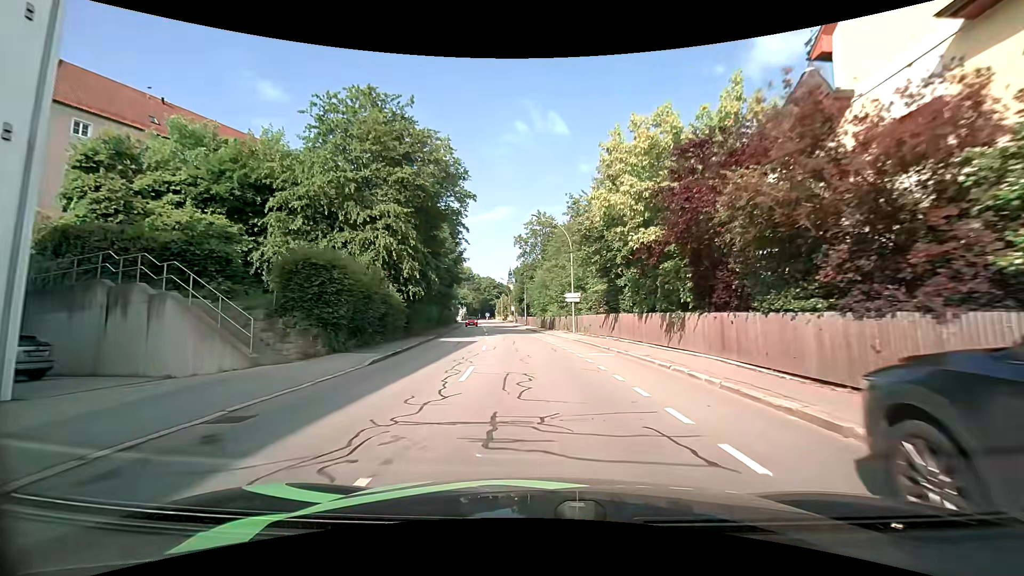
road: tertiary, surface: asphalt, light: Day
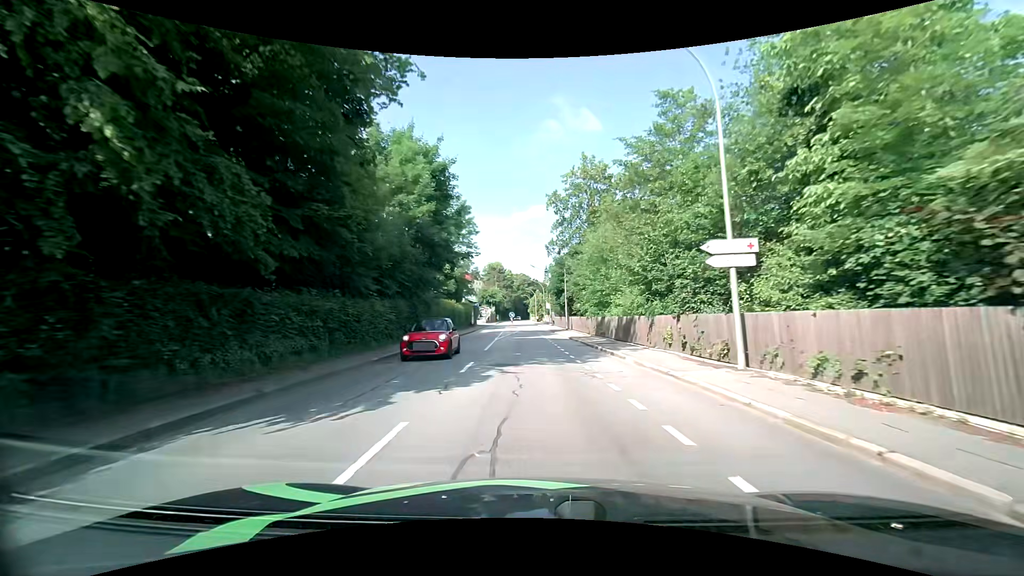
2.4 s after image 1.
(-0.7, +24.9) m; -4°
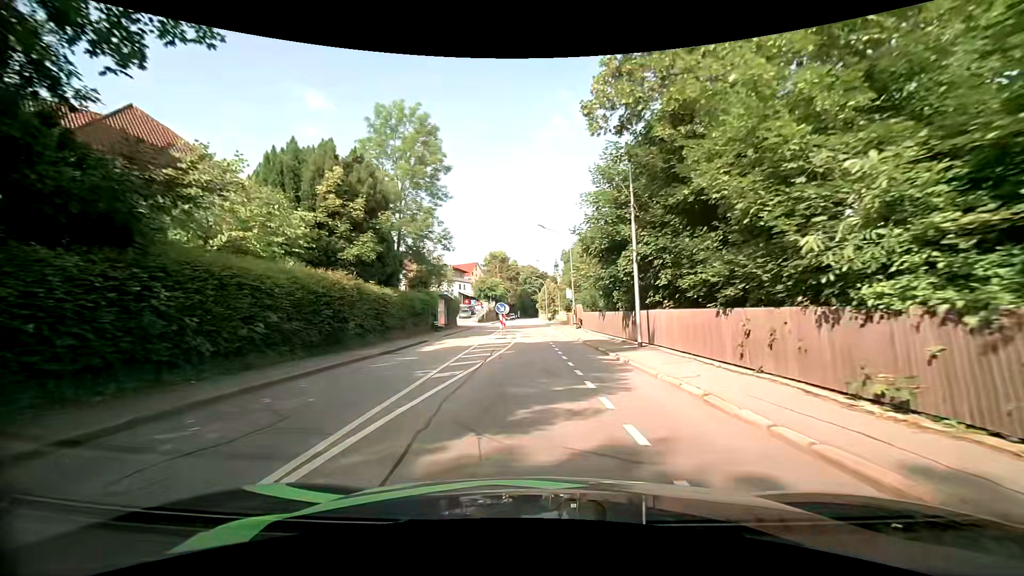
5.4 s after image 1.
(-0.7, +30.2) m; -2°
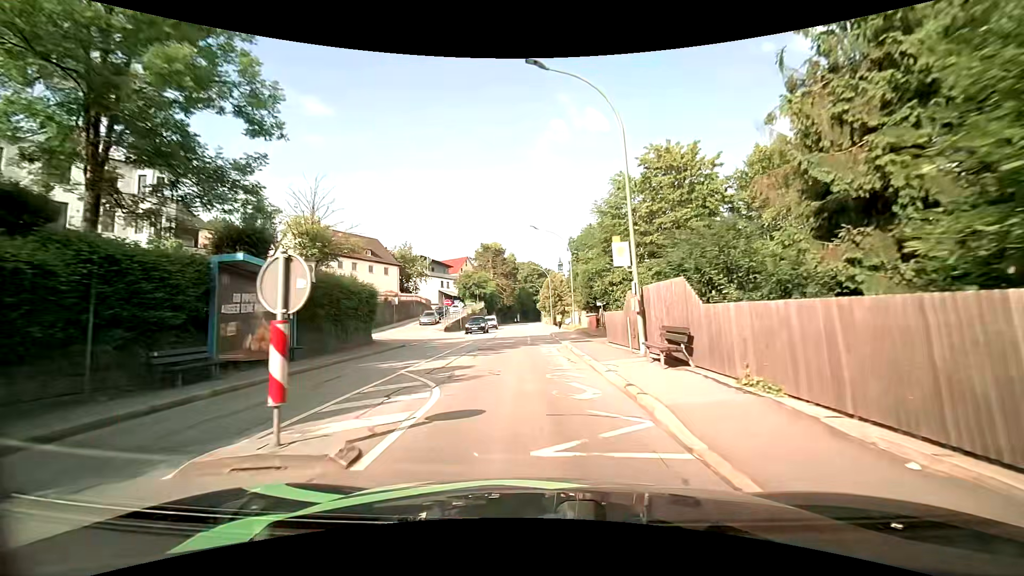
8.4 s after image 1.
(+0.5, +28.5) m; -1°
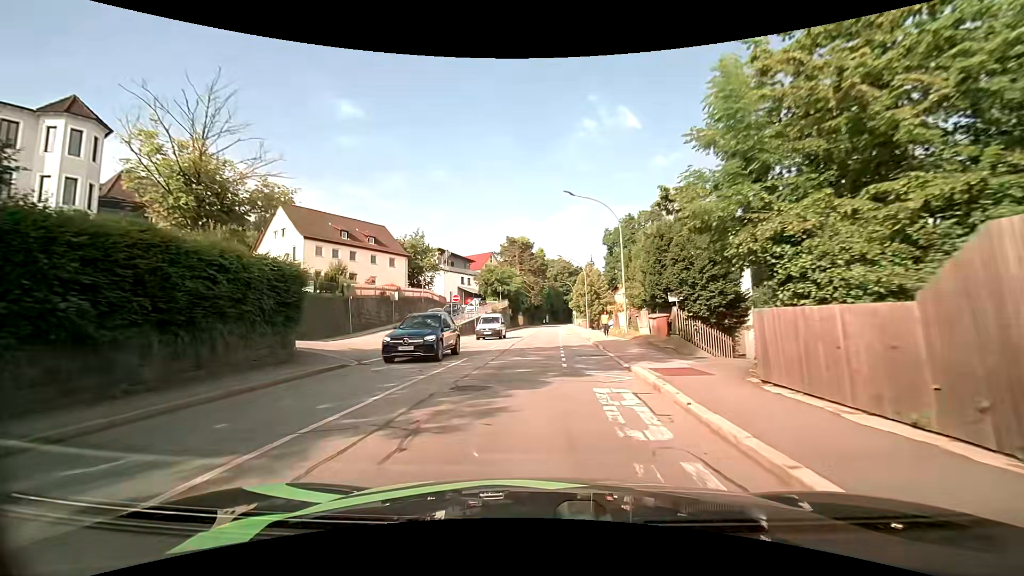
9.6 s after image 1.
(0.0, +12.0) m; -2°
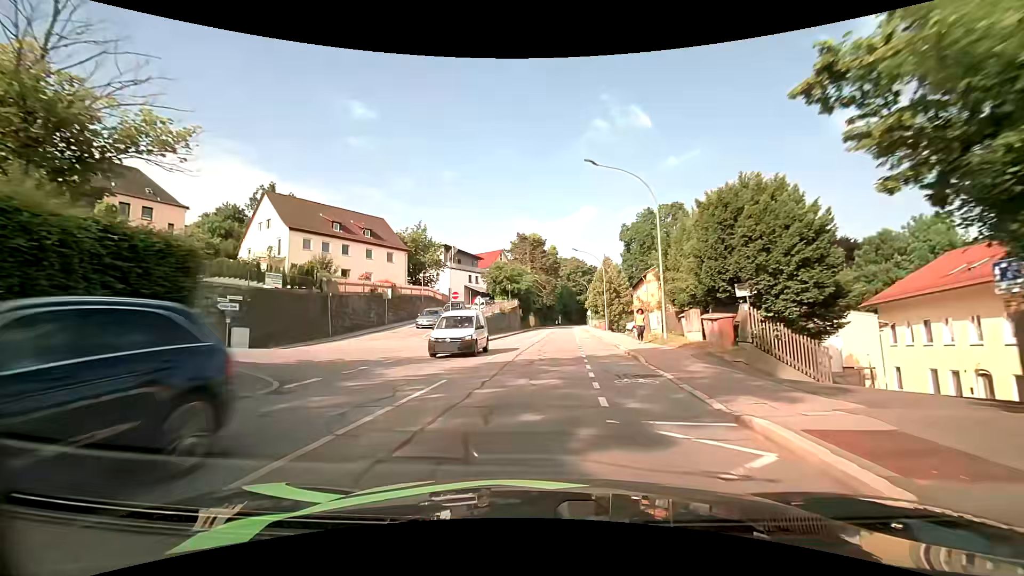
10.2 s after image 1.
(-0.1, +6.2) m; -2°
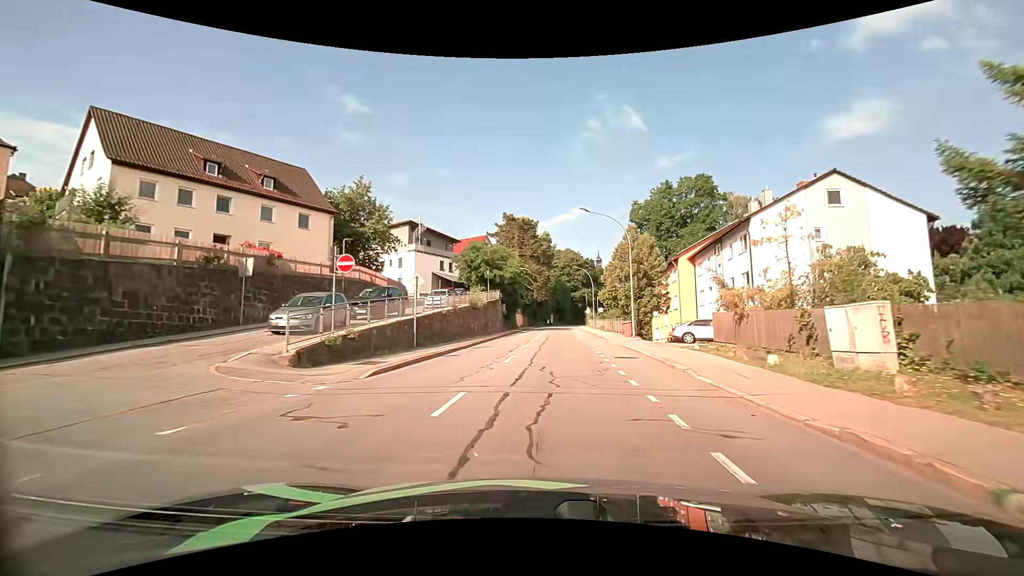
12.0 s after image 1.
(+0.1, +19.6) m; +2°
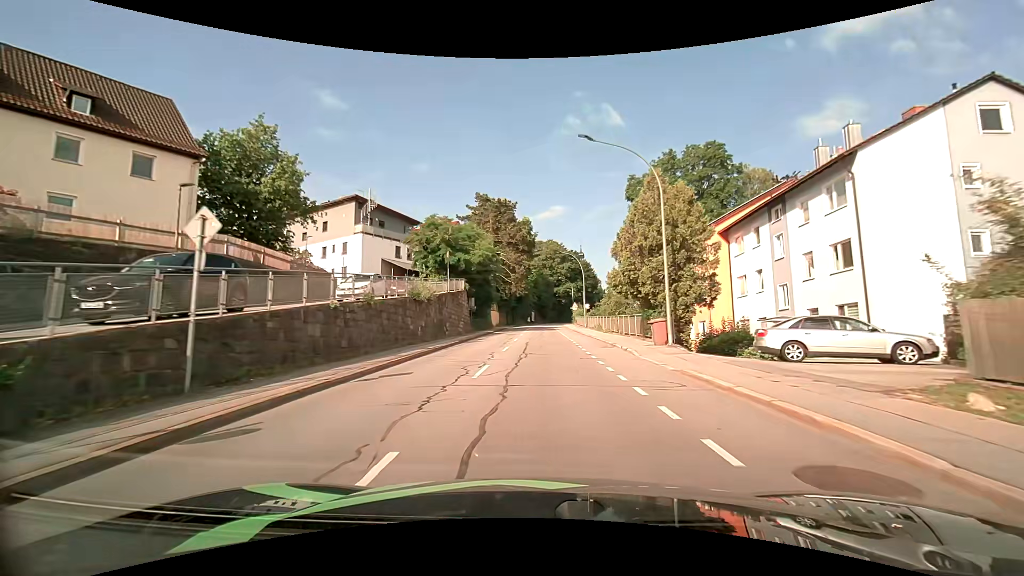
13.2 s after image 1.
(+0.2, +13.8) m; +2°
(0, +10) (0, +20) (0, +30) (0, +40) (0, +50) (+1, +60) (+1, +70) (+1, +80) (+2, +90) (+3, +100) m
